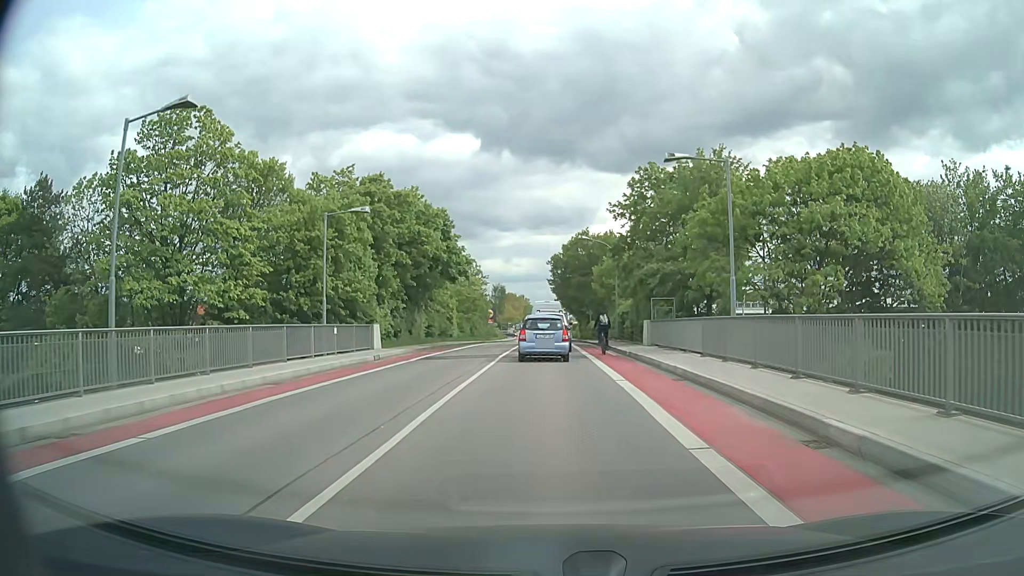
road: tertiary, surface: asphalt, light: Day
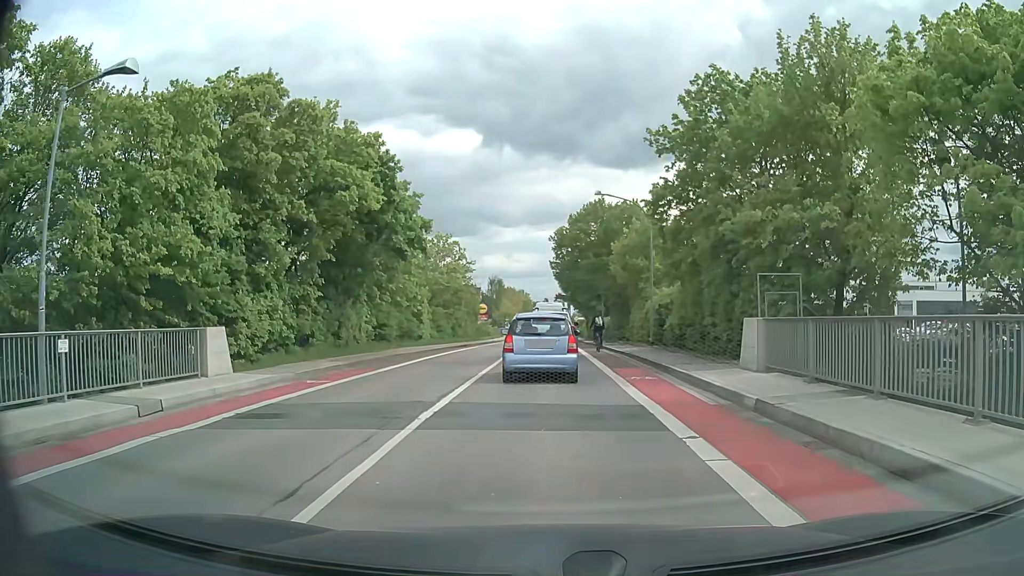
(0.0, +15.2) m; 0°
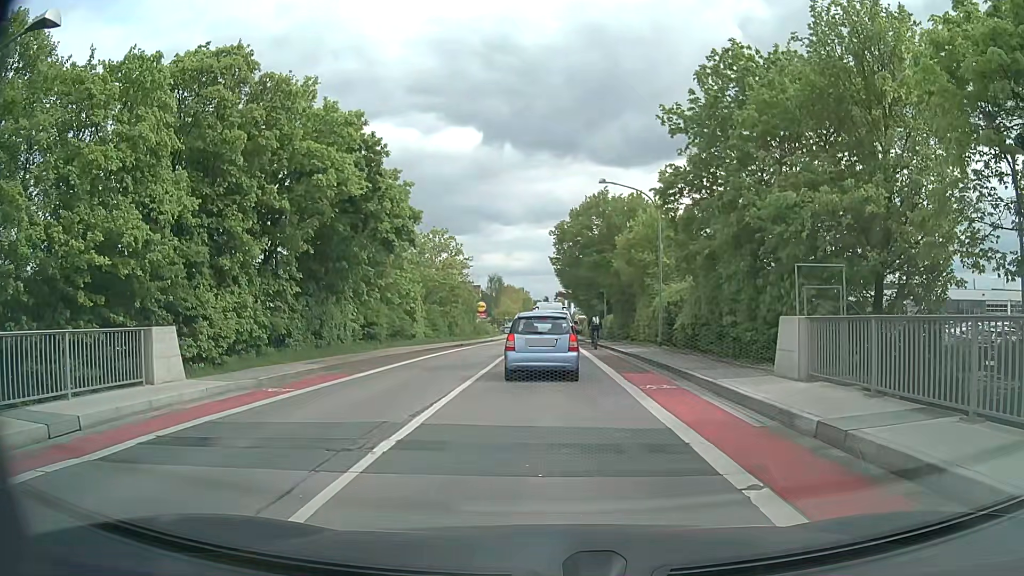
(0.0, +2.4) m; 0°
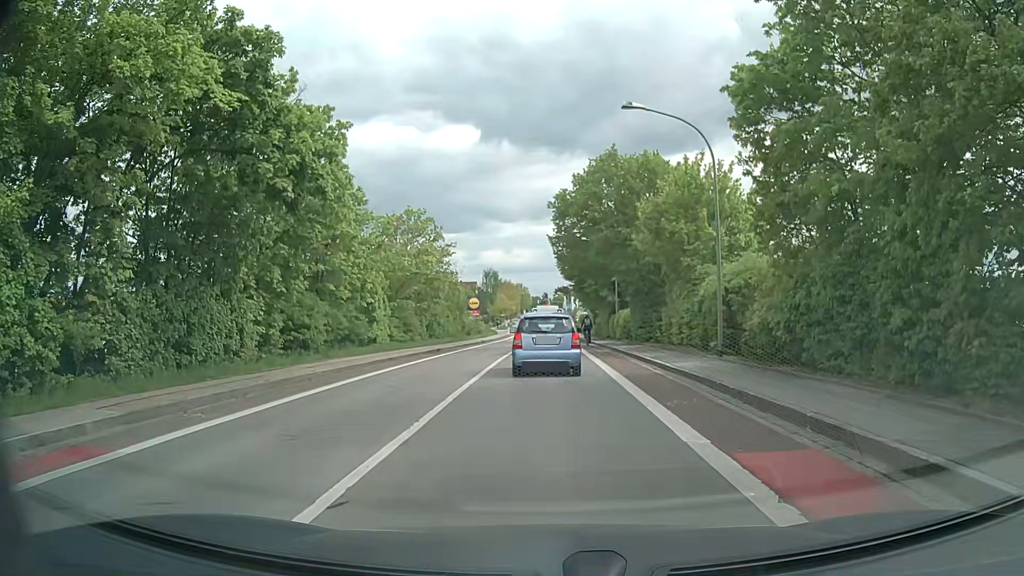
(0.0, +10.4) m; 0°
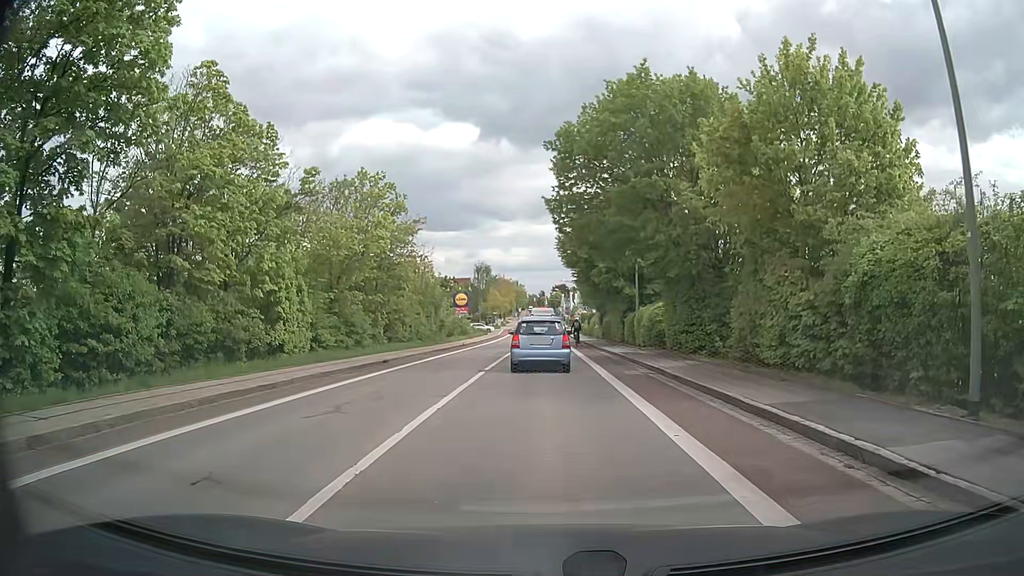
(-0.1, +12.2) m; -1°
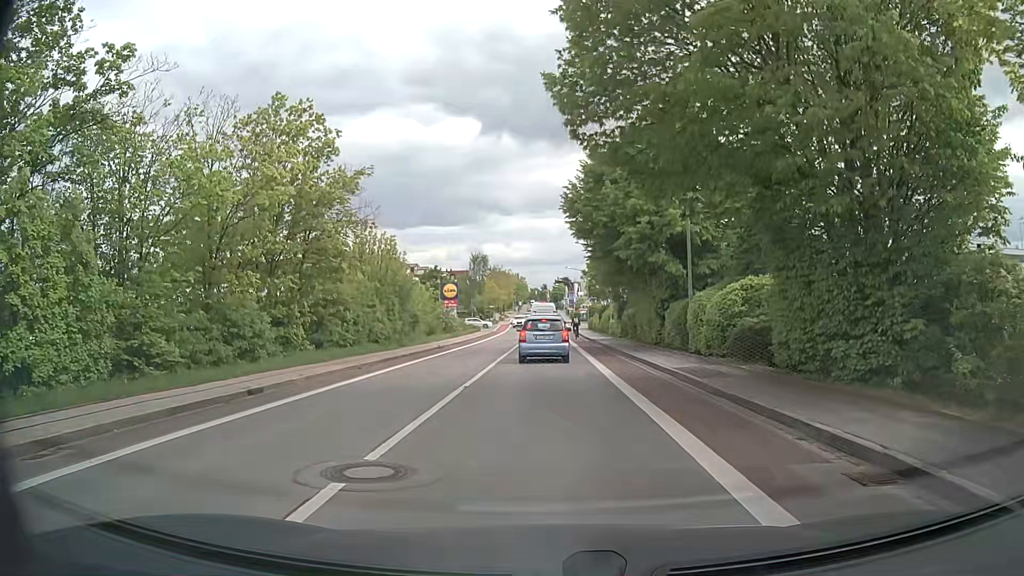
(+0.2, +12.9) m; +1°
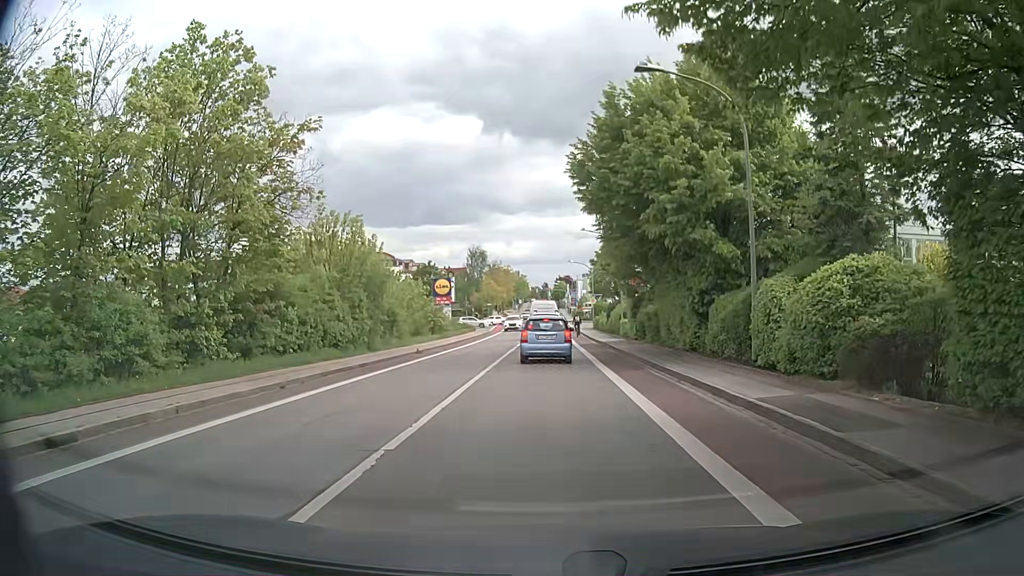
(0.0, +6.9) m; -1°
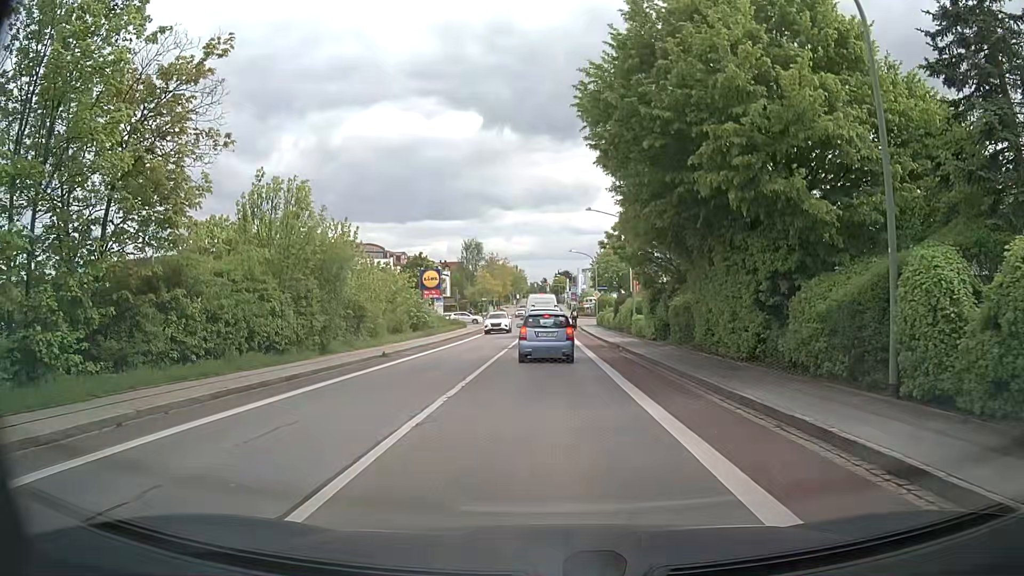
(+0.1, +6.7) m; +1°
